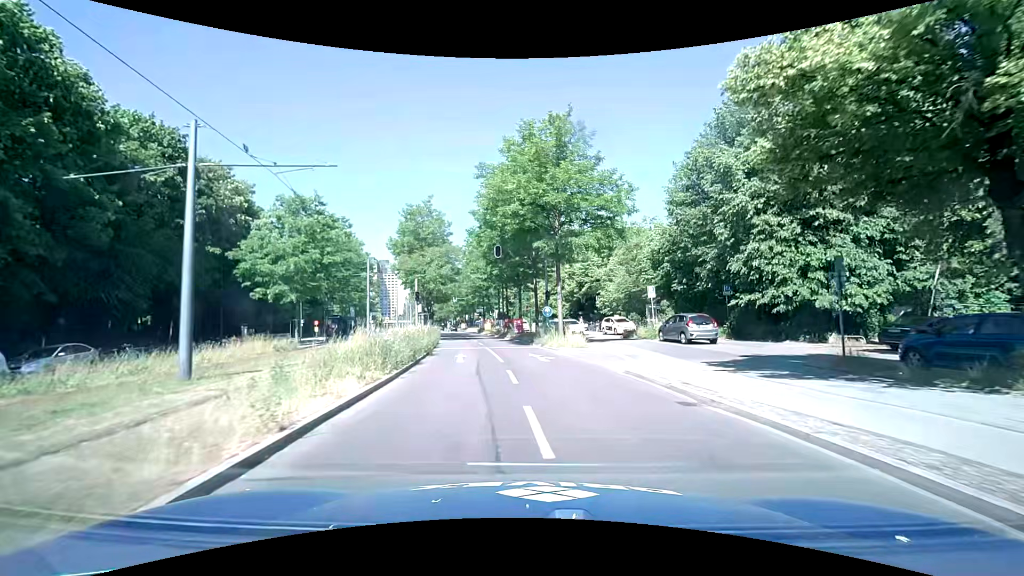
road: secondary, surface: asphalt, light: Day
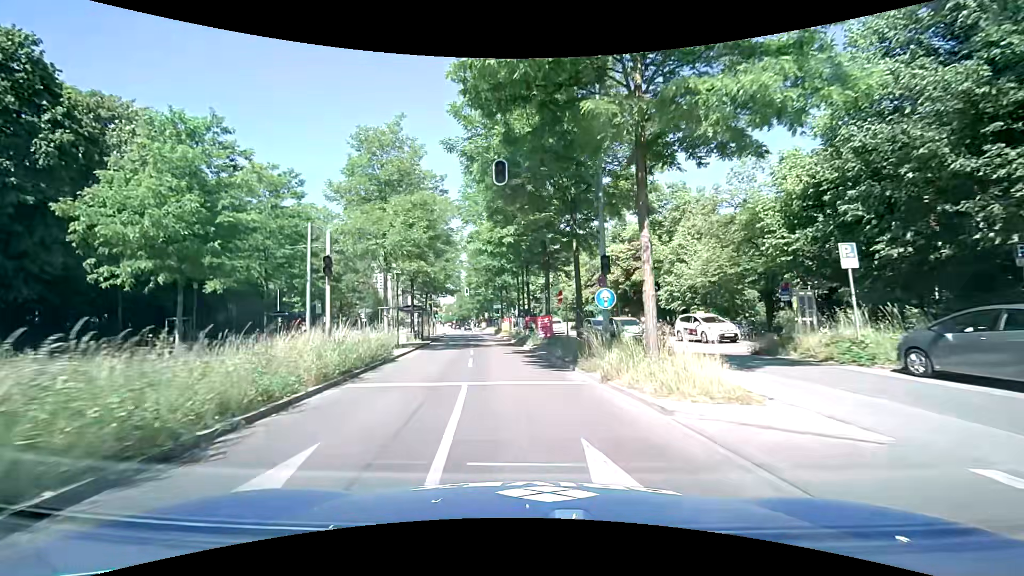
(-0.3, +16.4) m; -3°
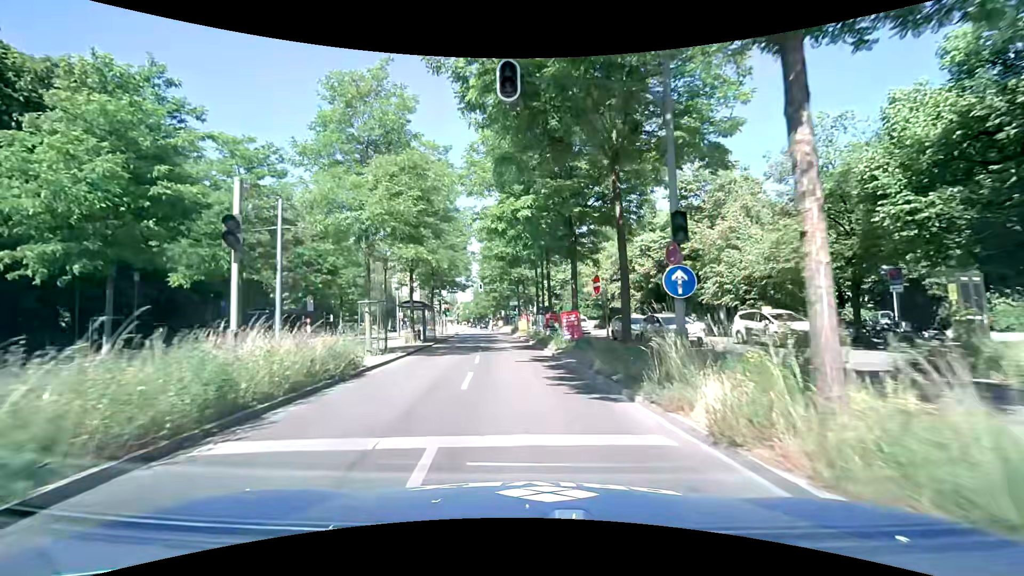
(-0.1, +5.6) m; -2°
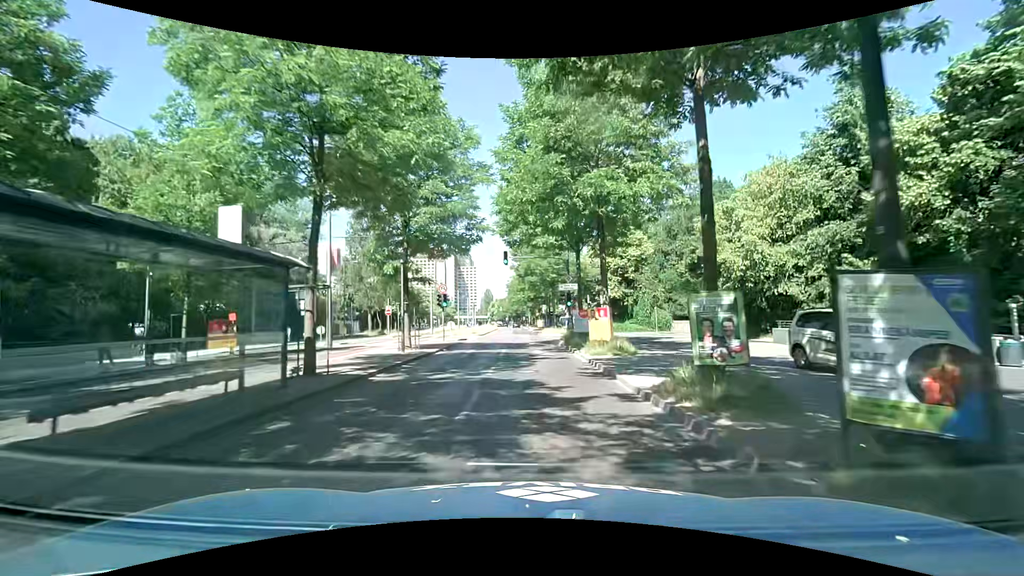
(-1.6, +28.2) m; -4°
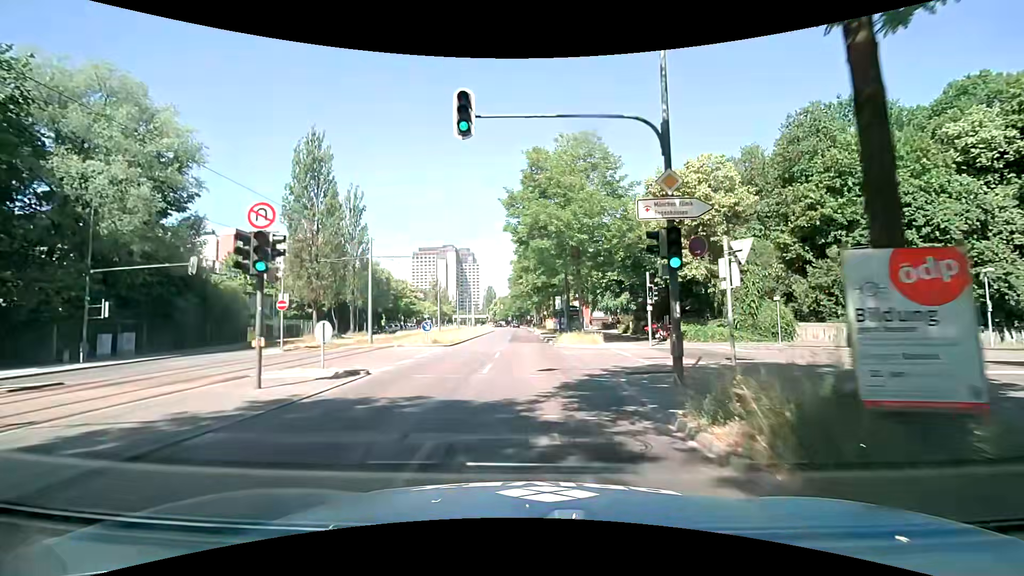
(-0.1, +23.3) m; -1°
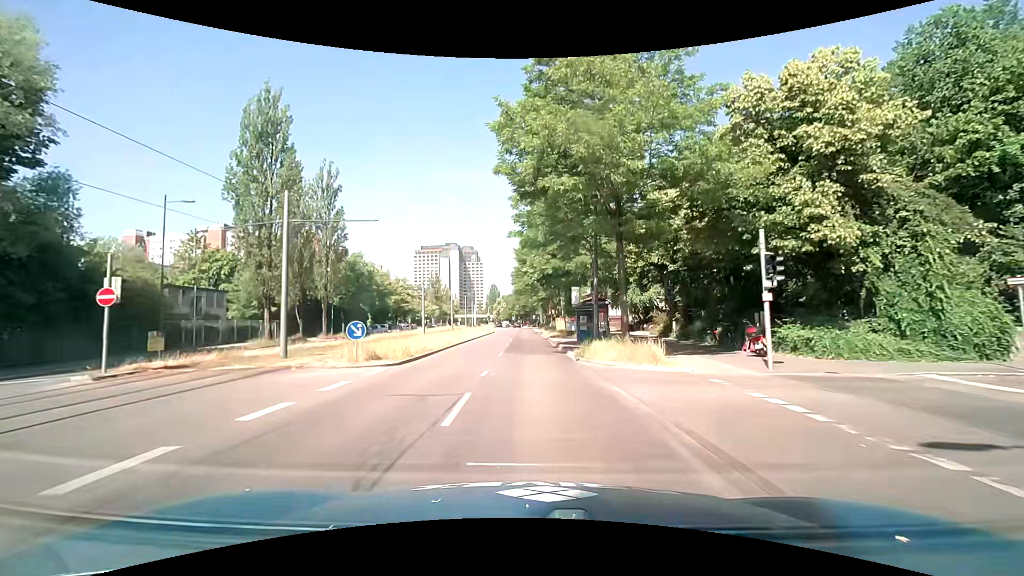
(-0.1, +12.5) m; 0°
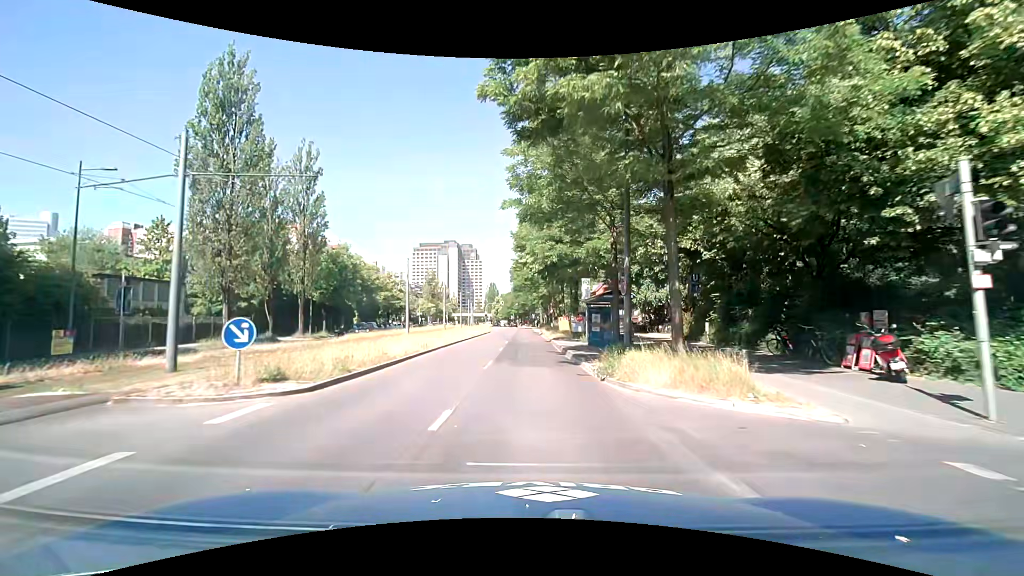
(0.0, +6.5) m; 0°
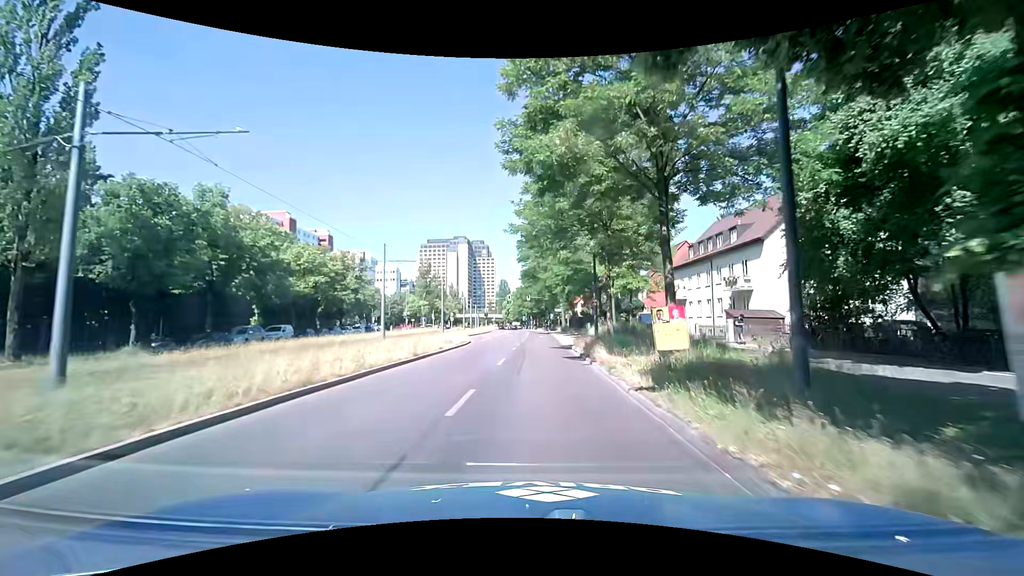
(-0.4, +34.4) m; -2°
